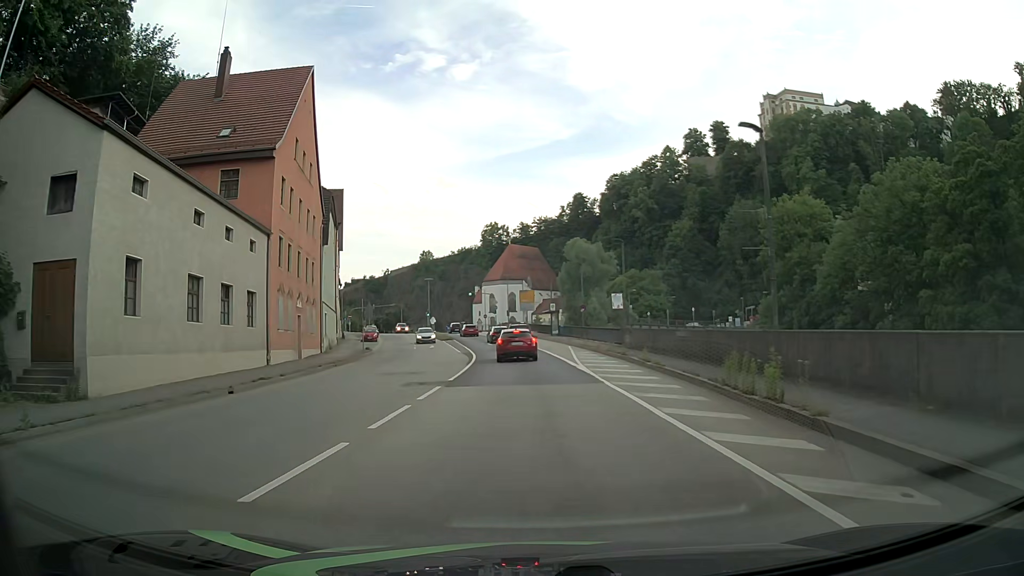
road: primary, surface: asphalt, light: Day
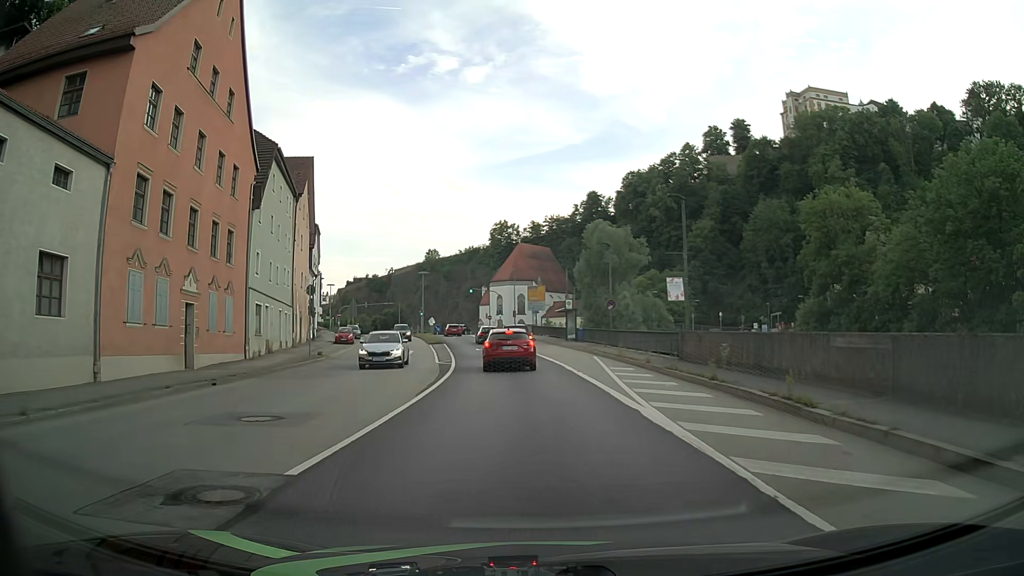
(-0.2, +13.4) m; -2°
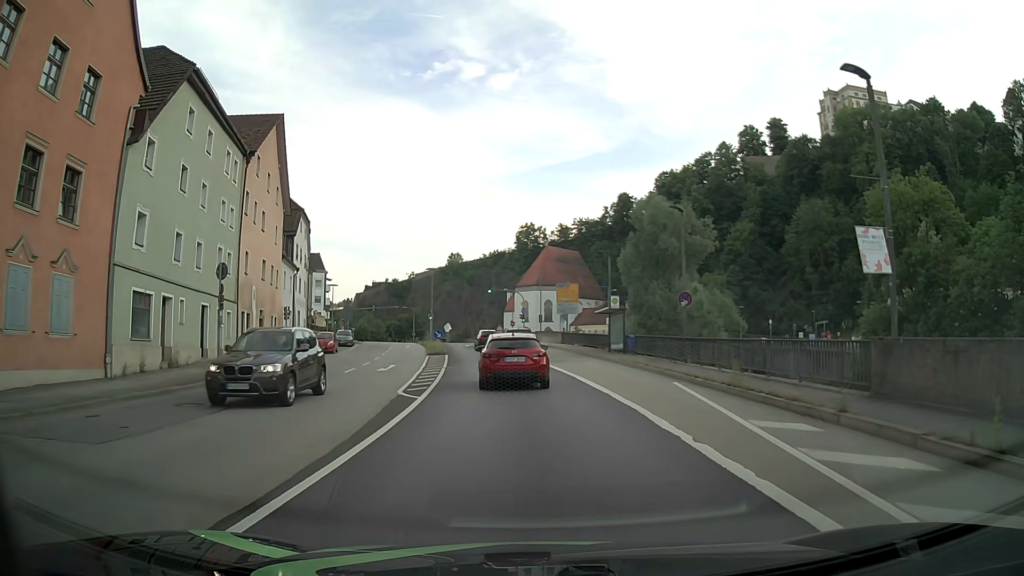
(-0.2, +13.4) m; -2°
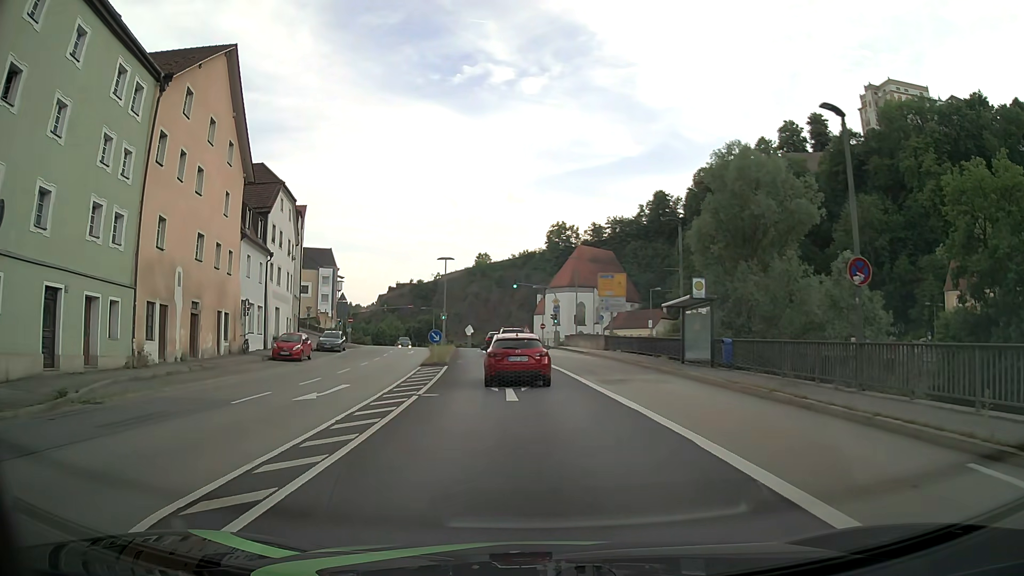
(-0.3, +12.8) m; -4°
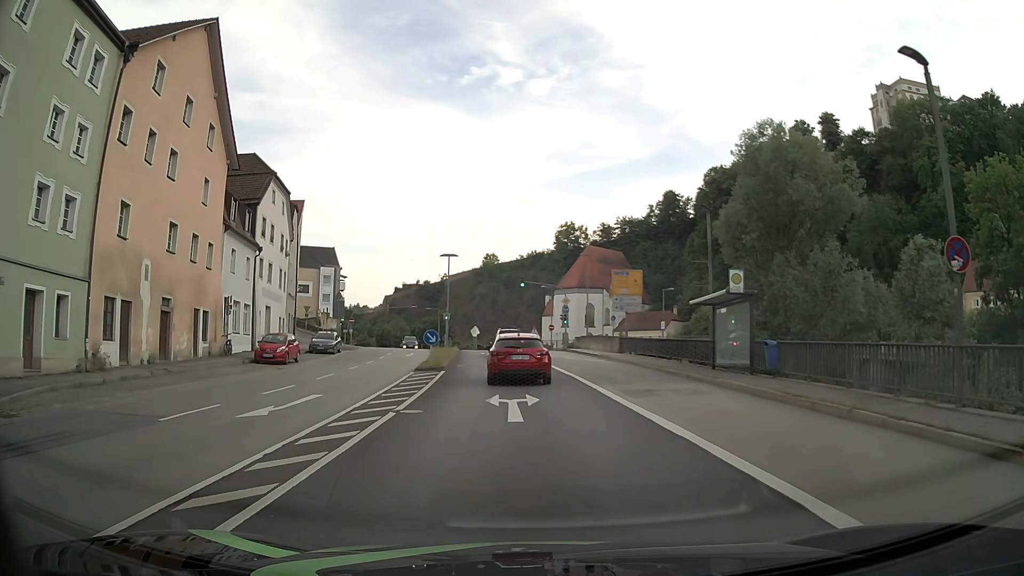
(0.0, +3.6) m; 0°
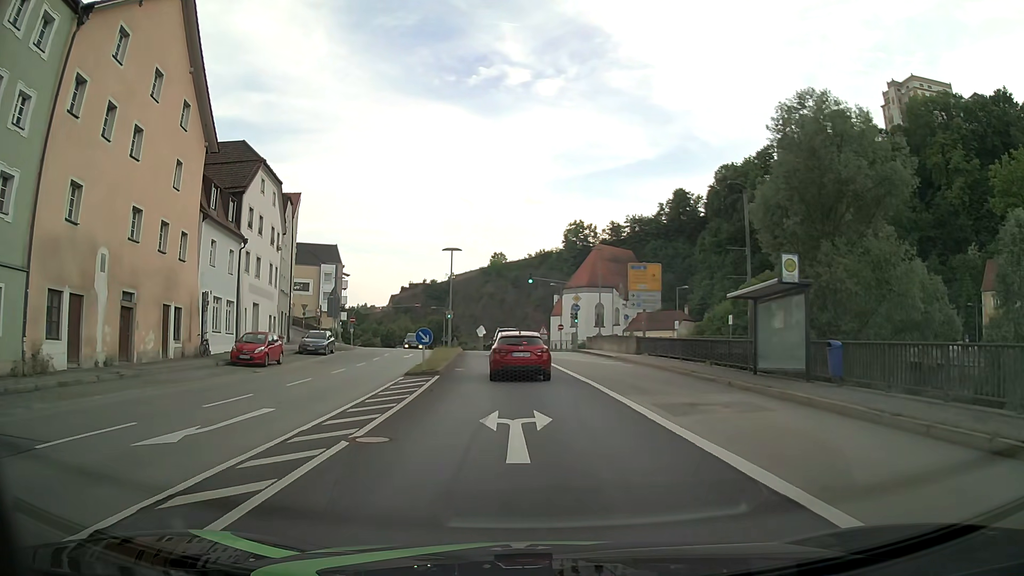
(0.0, +3.8) m; -2°
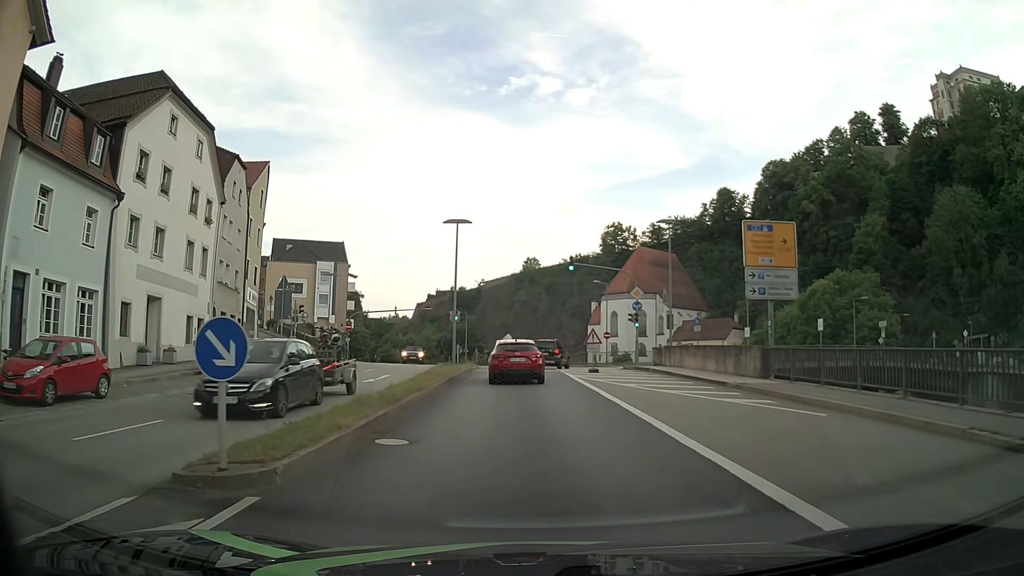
(-0.2, +17.0) m; -2°
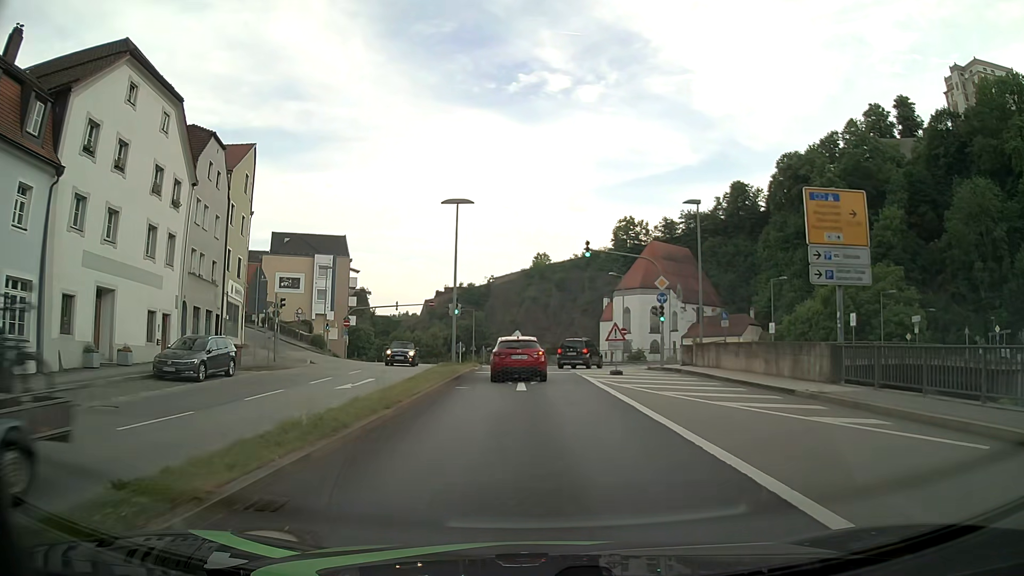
(0.0, +4.7) m; -1°
(0, +10) (-1, +20) (-1, +30) (+1, +40) (+6, +48) (+14, +54) (+23, +57) (+33, +60) (+43, +63) (+52, +65) m
